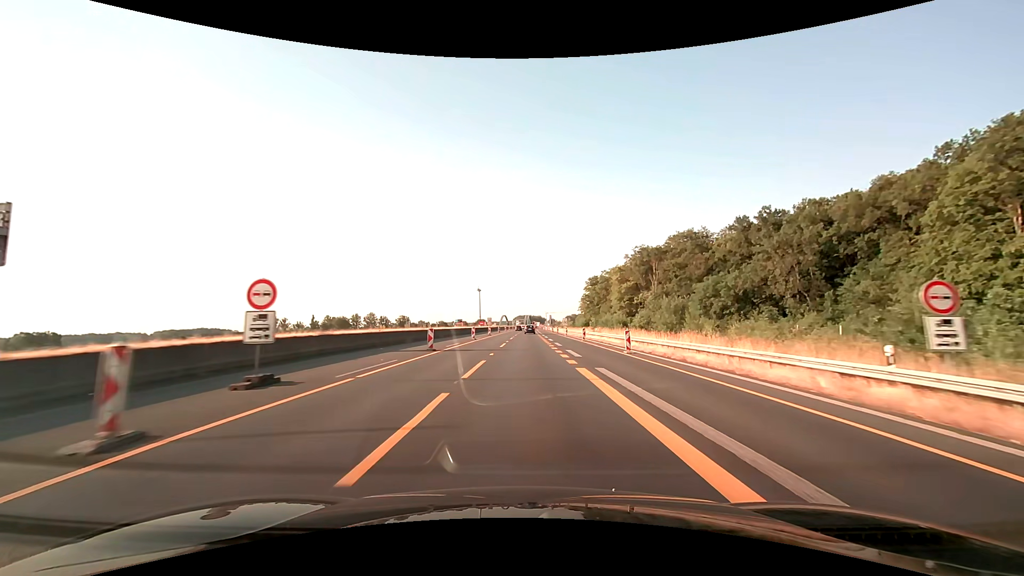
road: motorway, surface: asphalt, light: Day
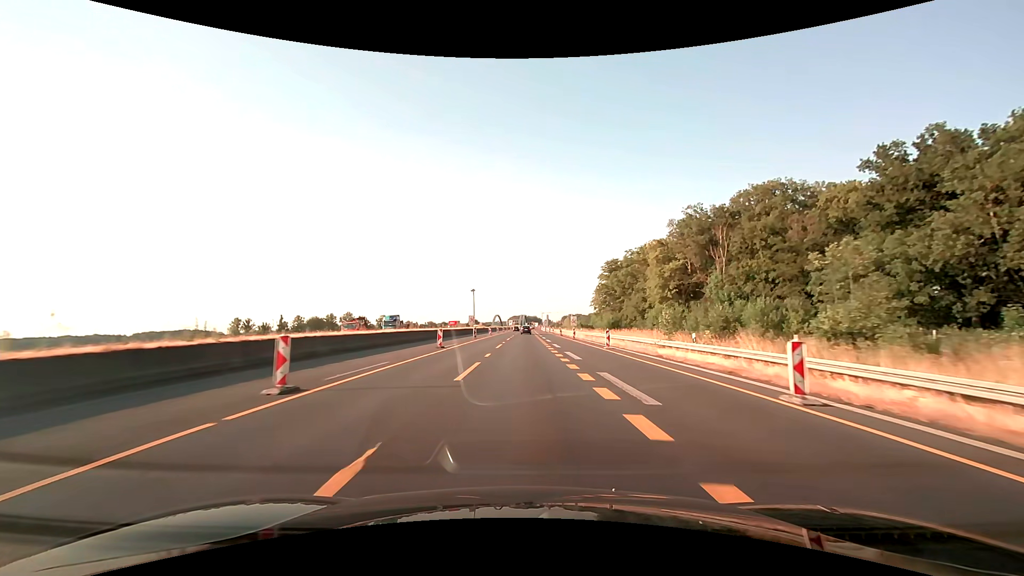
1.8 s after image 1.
(+0.2, +37.6) m; 0°
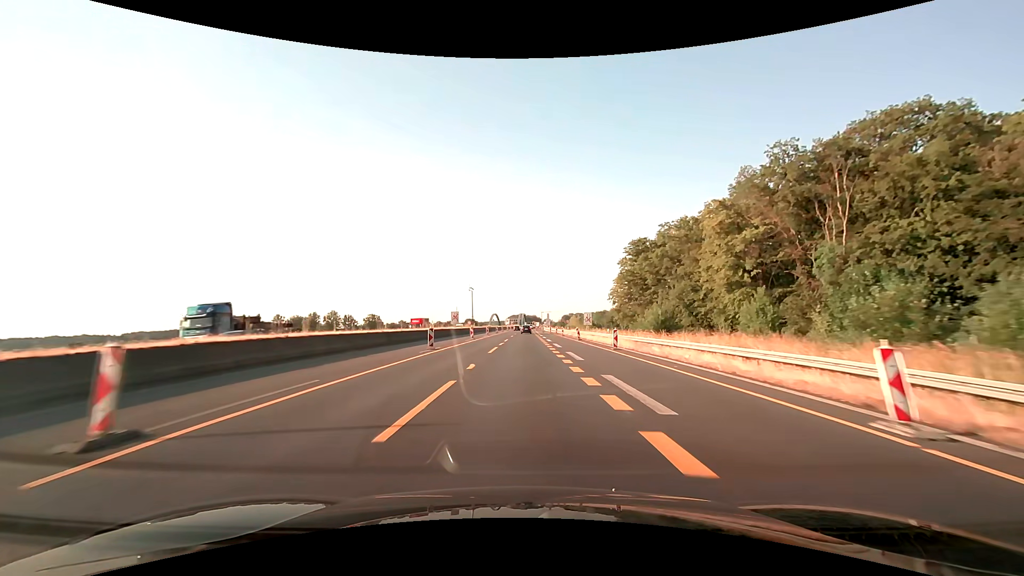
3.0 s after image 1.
(0.0, +25.0) m; 0°
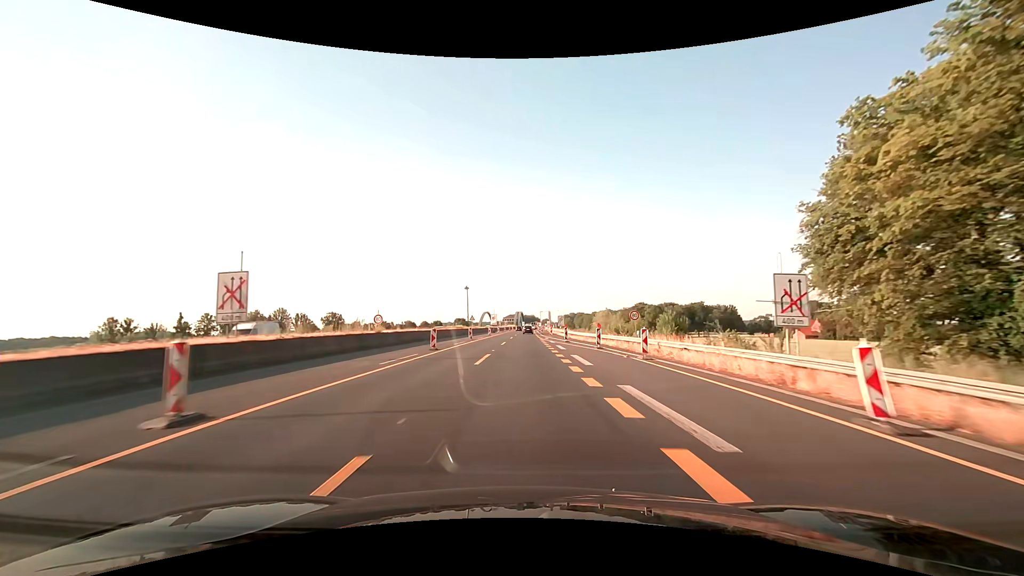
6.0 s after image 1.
(+0.1, +62.5) m; 0°
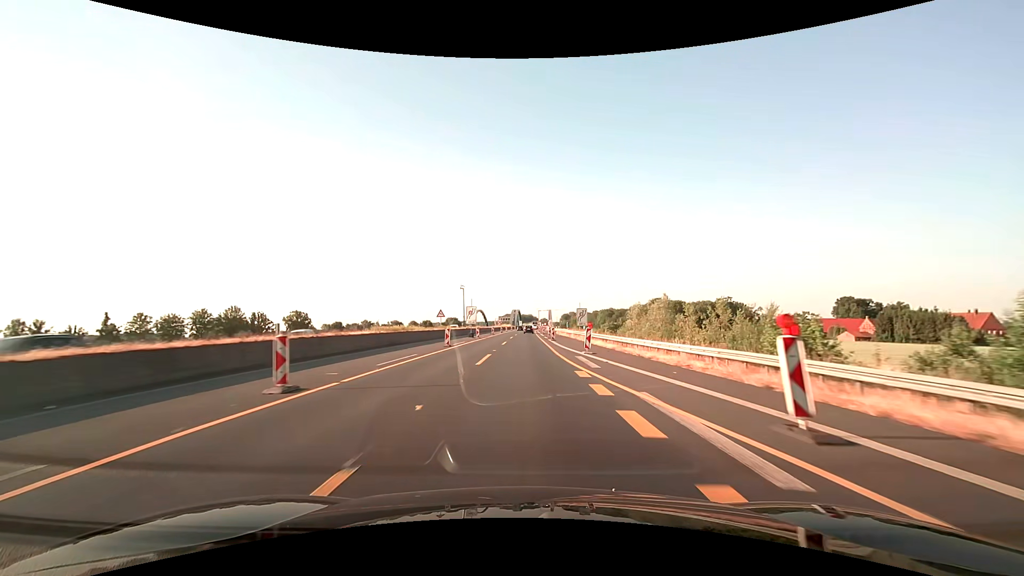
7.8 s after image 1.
(+0.2, +37.4) m; 0°
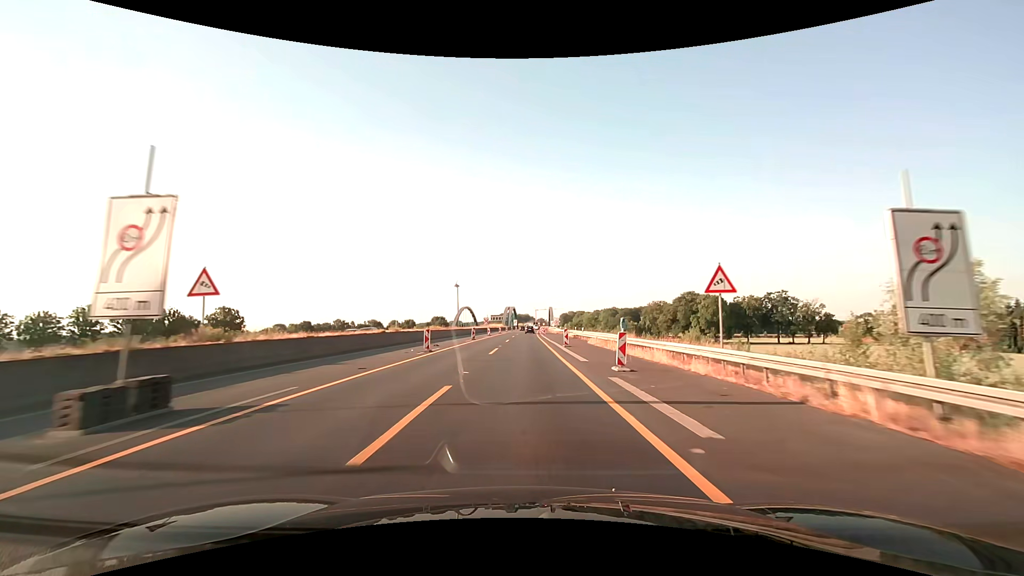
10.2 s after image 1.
(+0.4, +49.9) m; +1°
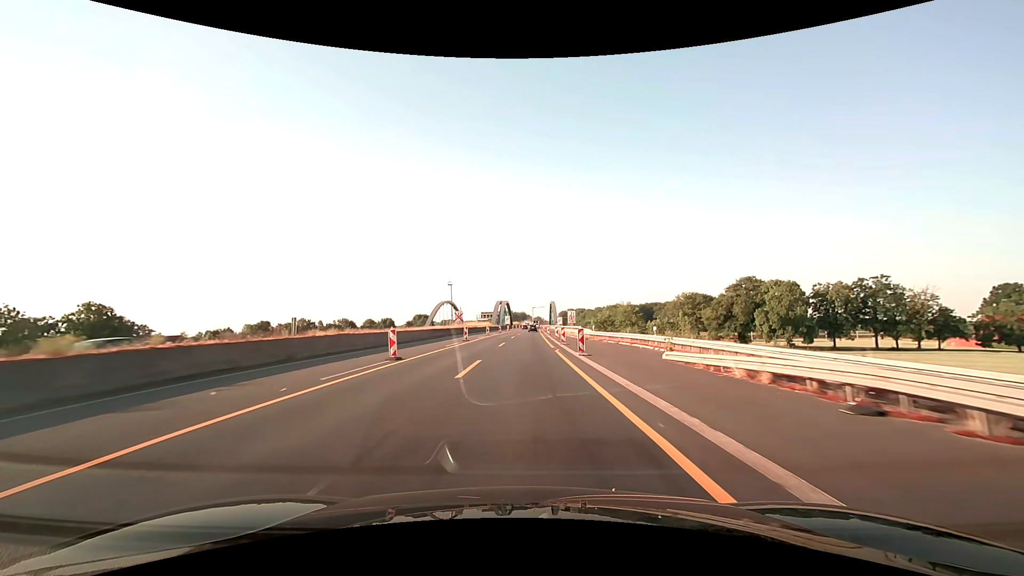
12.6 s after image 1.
(+0.2, +50.0) m; 0°
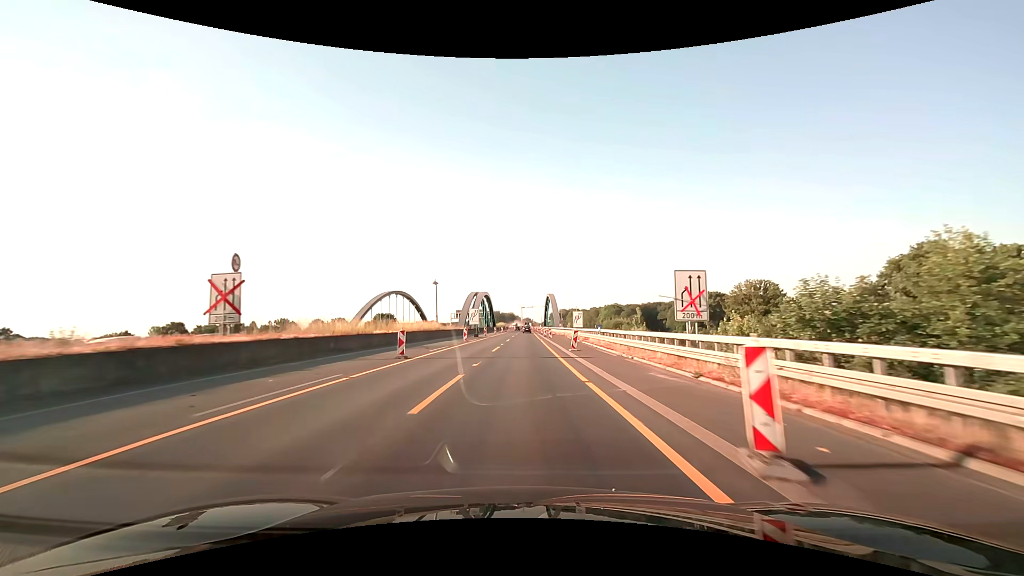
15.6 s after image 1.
(+0.7, +62.5) m; +1°
(0, +10) (0, +20) (0, +30) (0, +40) (0, +50) (0, +60) (0, +70) (0, +80) (0, +90) (0, +100) m
